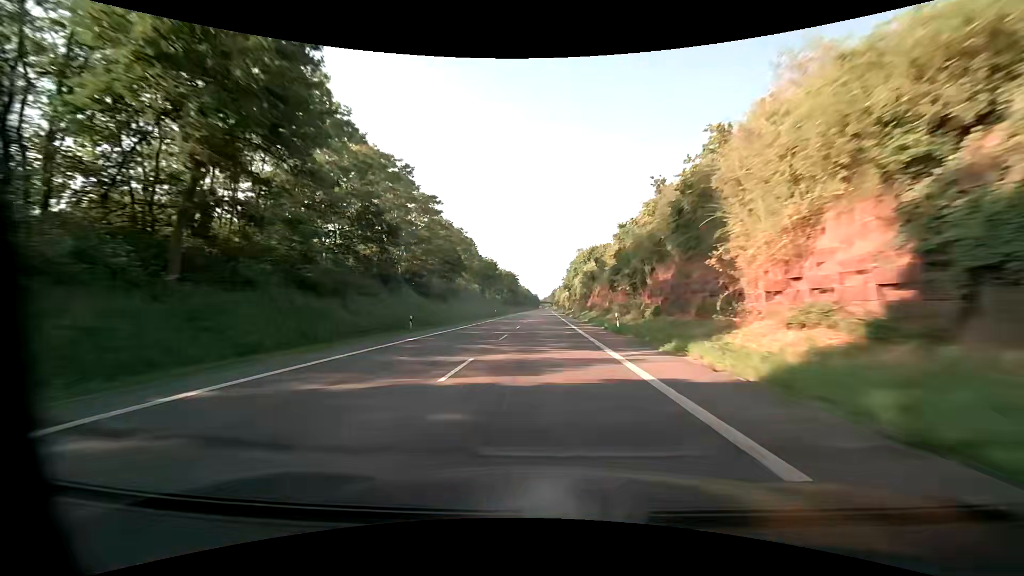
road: primary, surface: asphalt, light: Day
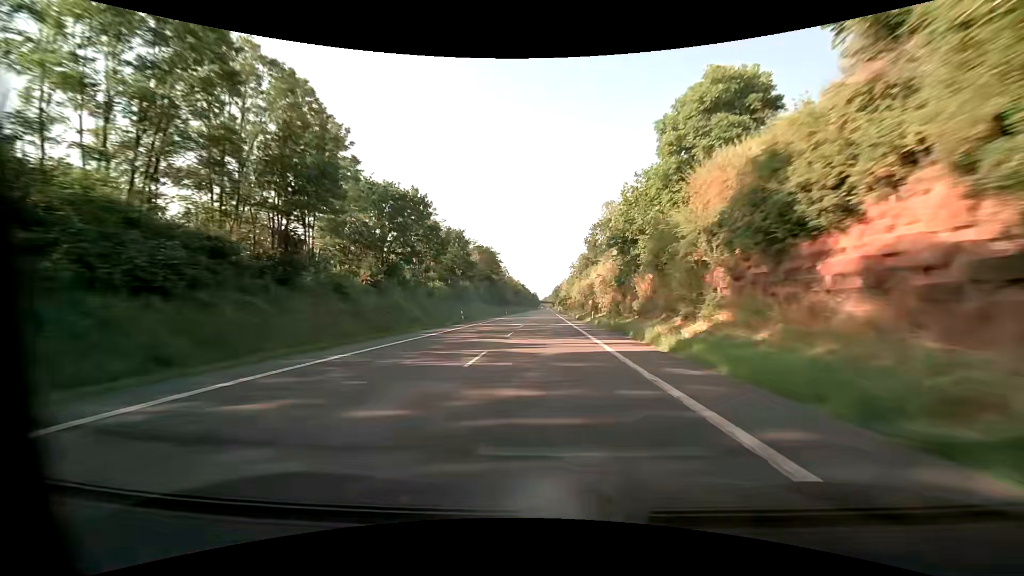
(-0.5, +81.7) m; 0°
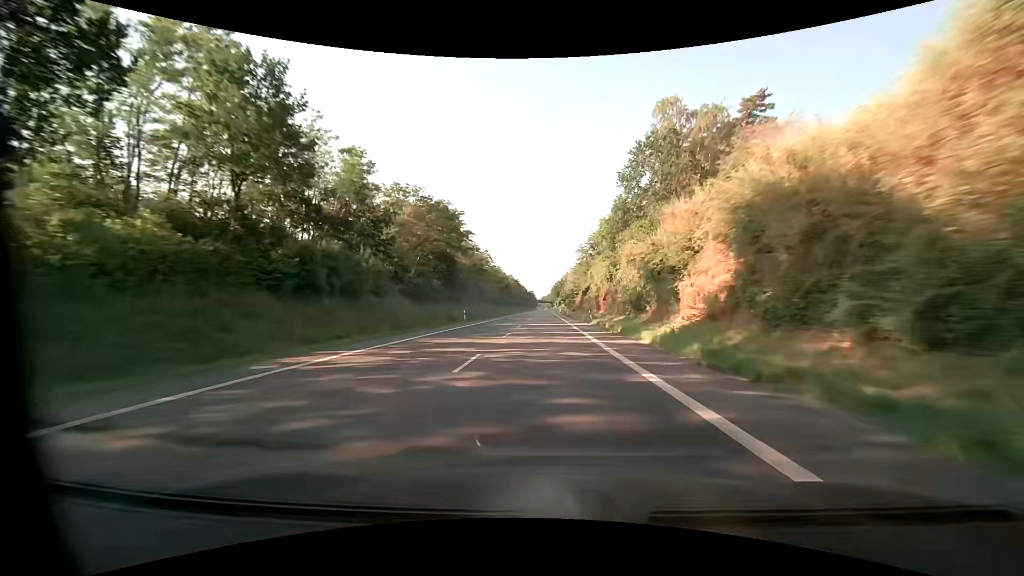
(+0.1, +49.0) m; 0°
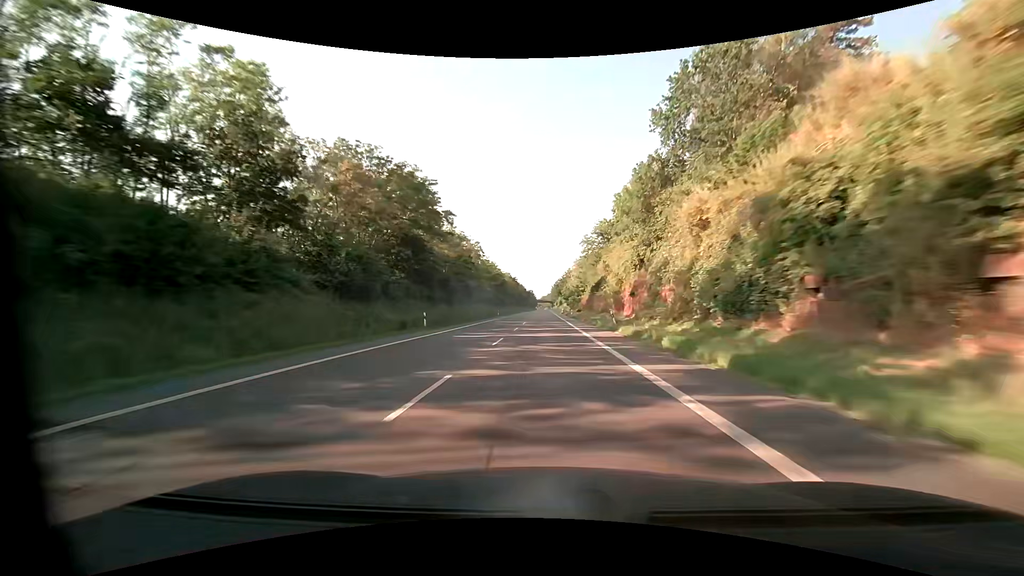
(0.0, +16.3) m; 0°
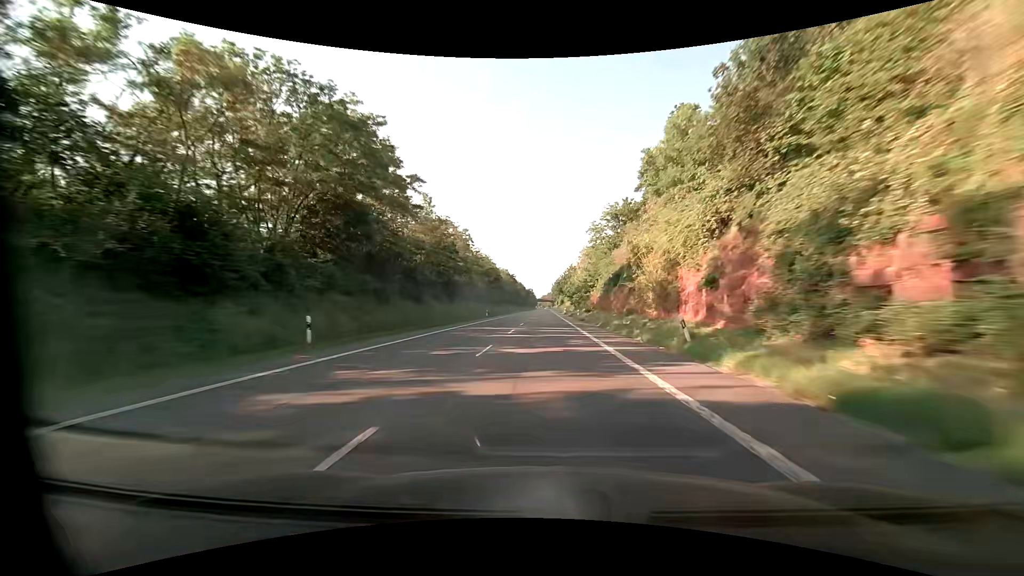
(0.0, +16.3) m; 0°
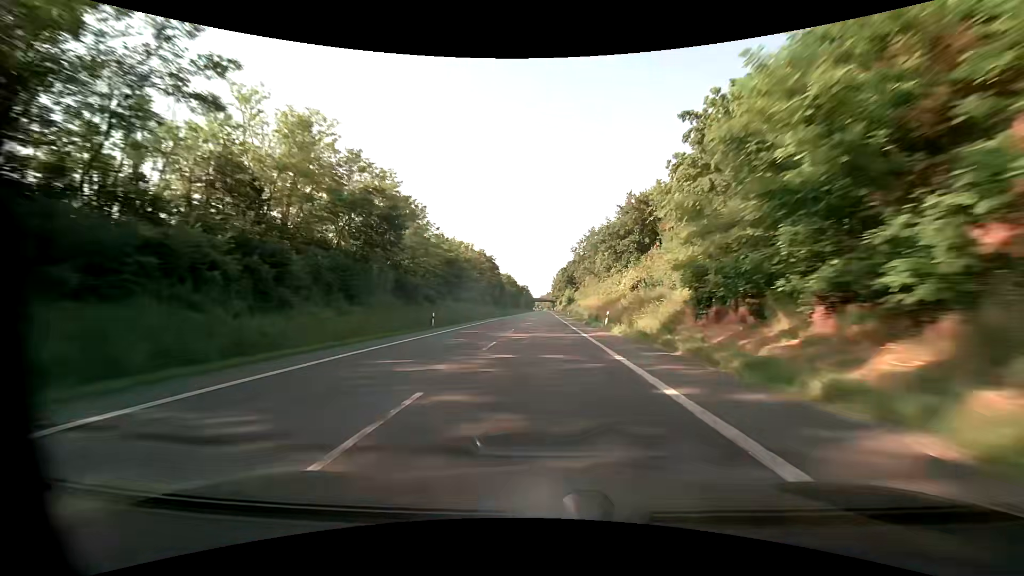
(+0.1, +81.5) m; 0°
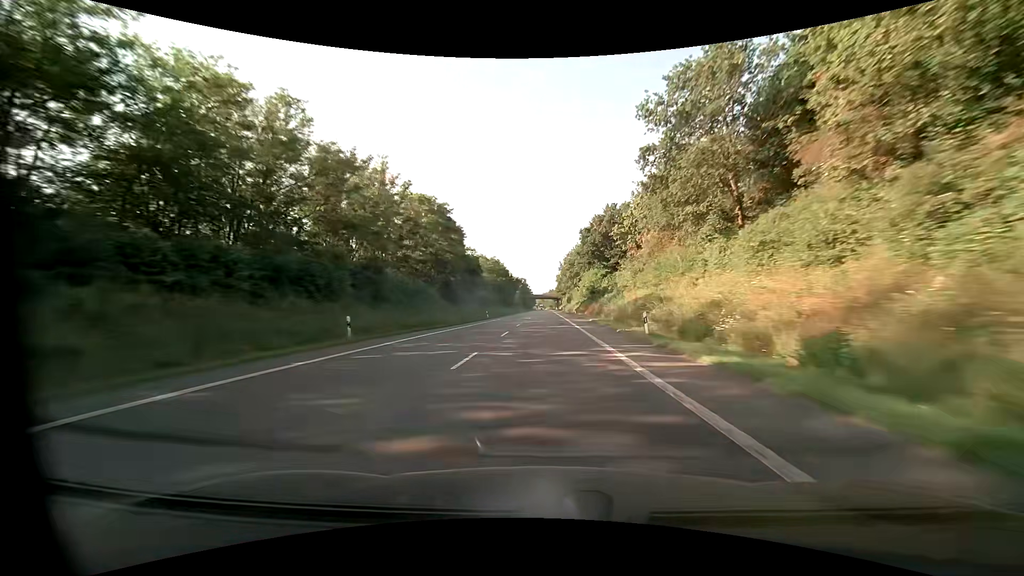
(-0.5, +65.2) m; -1°
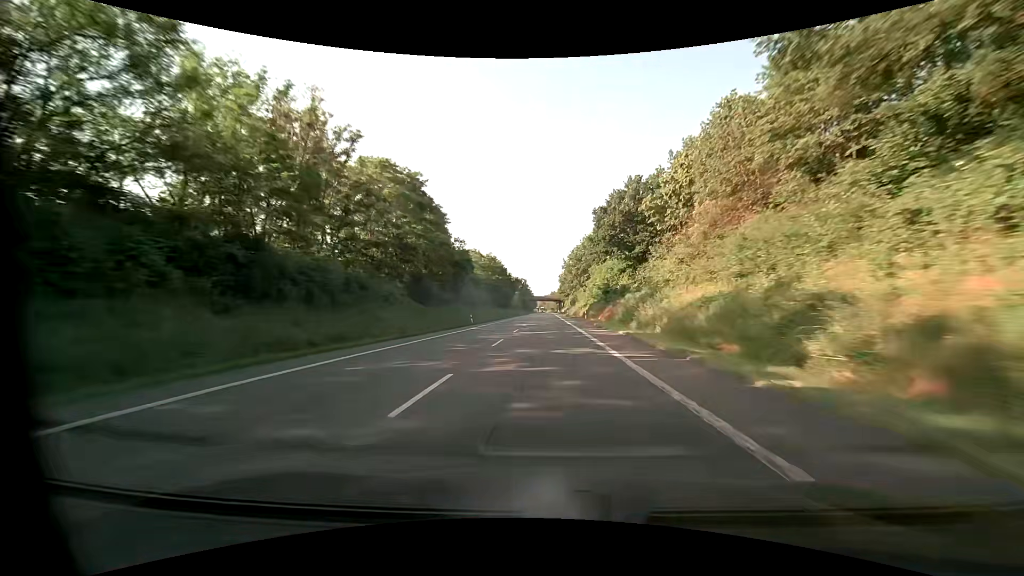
(0.0, +16.3) m; 0°
(0, +10) (0, +20) (0, +30) (0, +40) (0, +50) (0, +60) (0, +70) (0, +80) (0, +90) (0, +100) m
